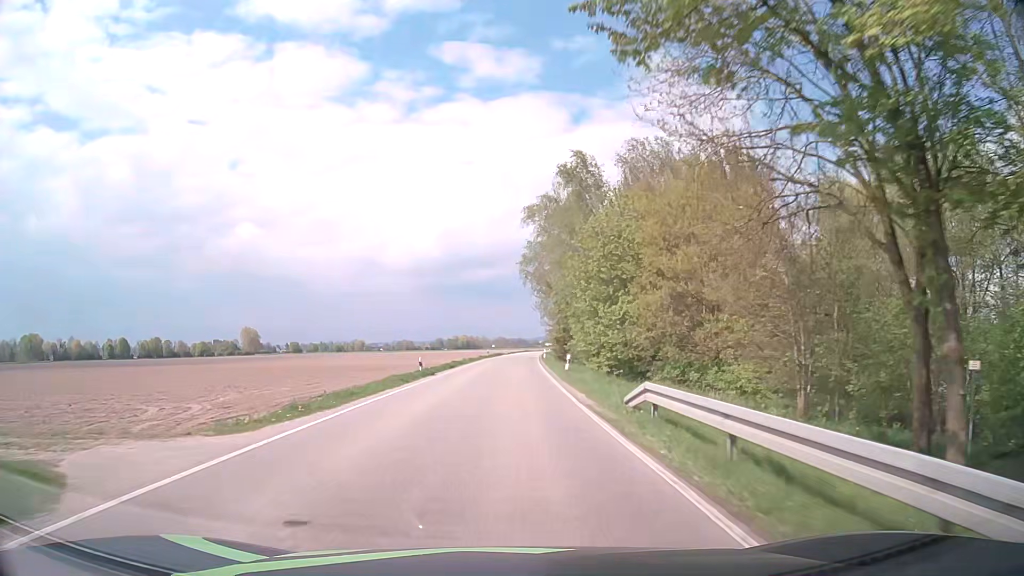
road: secondary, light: Day
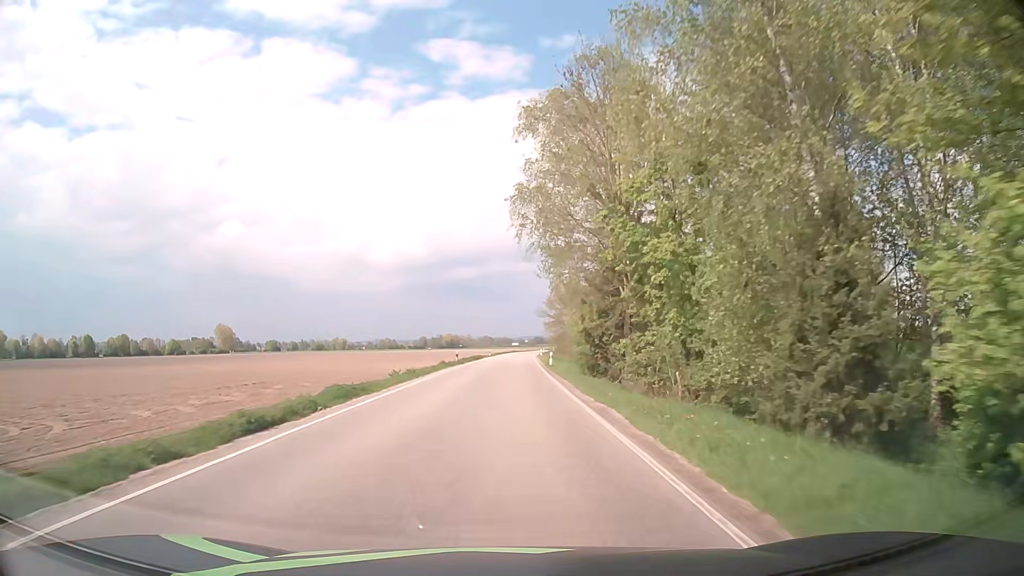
(+0.6, +32.2) m; +1°
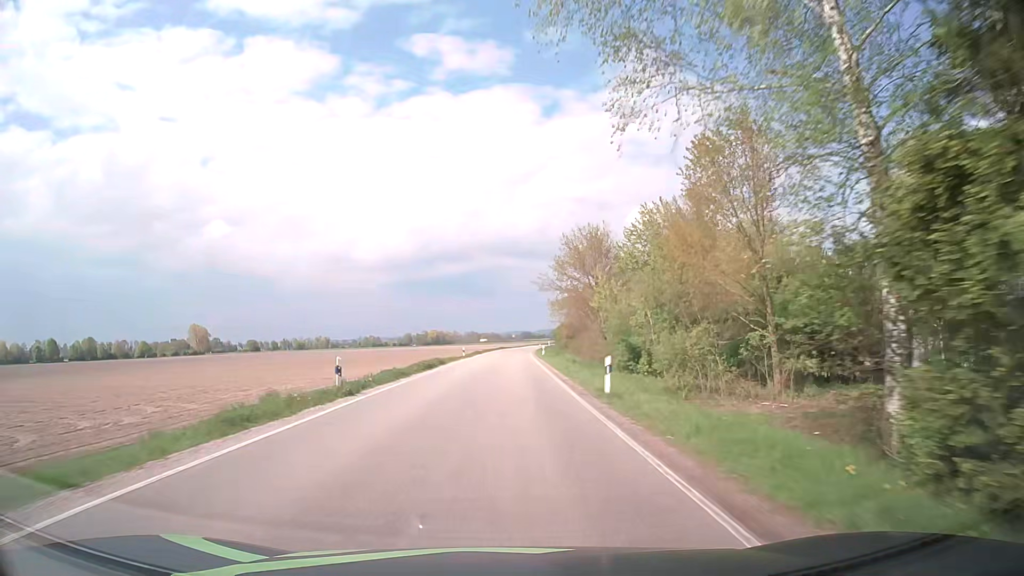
(+0.6, +32.2) m; +1°
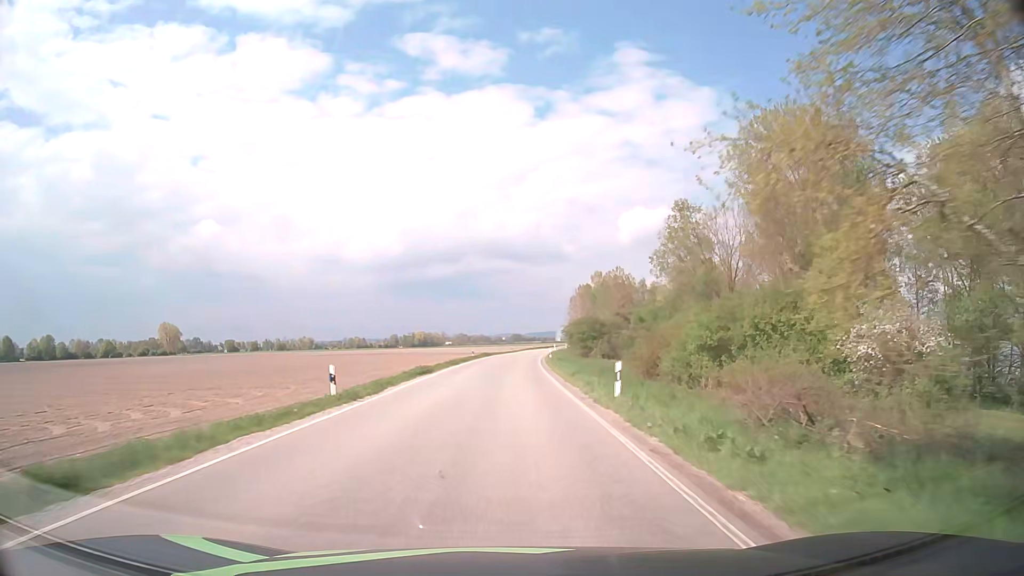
(+0.3, +43.0) m; +1°
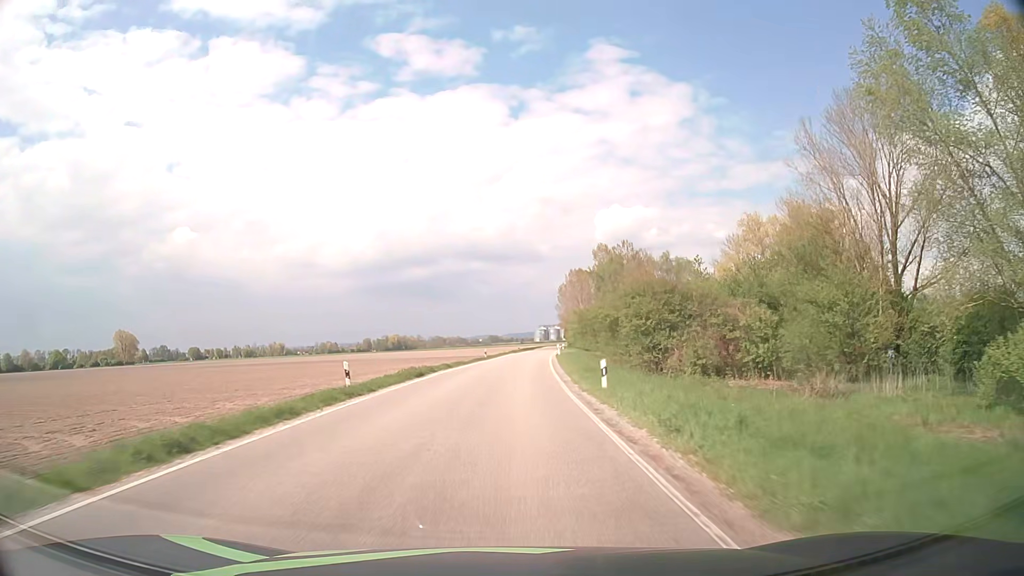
(+0.8, +43.0) m; +2°
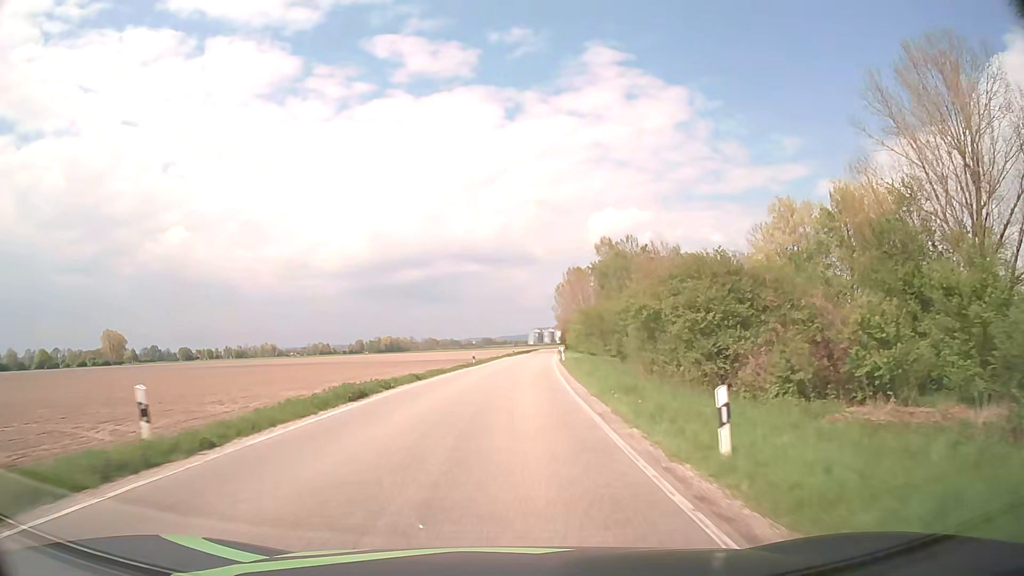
(0.0, +10.8) m; 0°
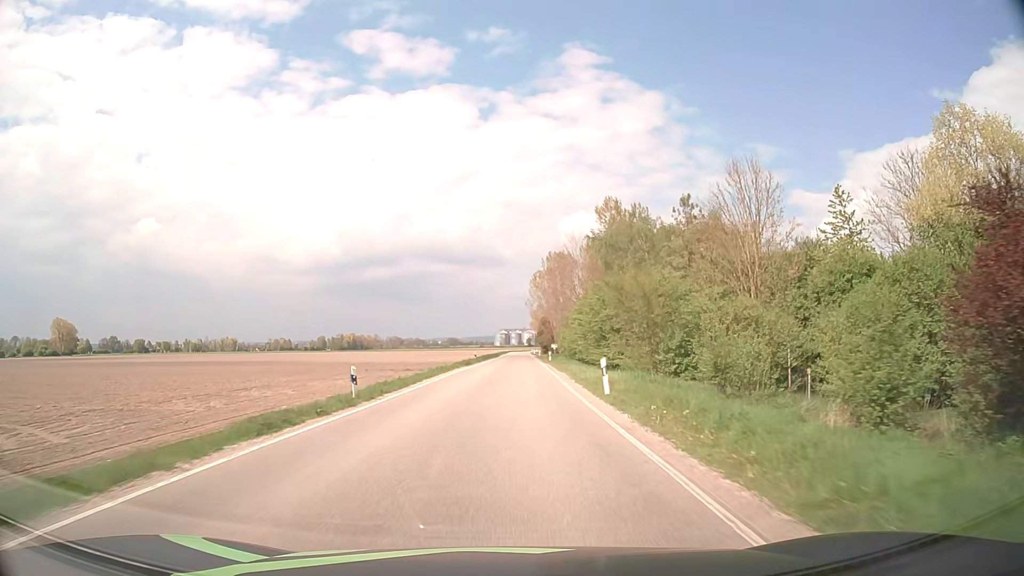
(+0.7, +32.2) m; +3°
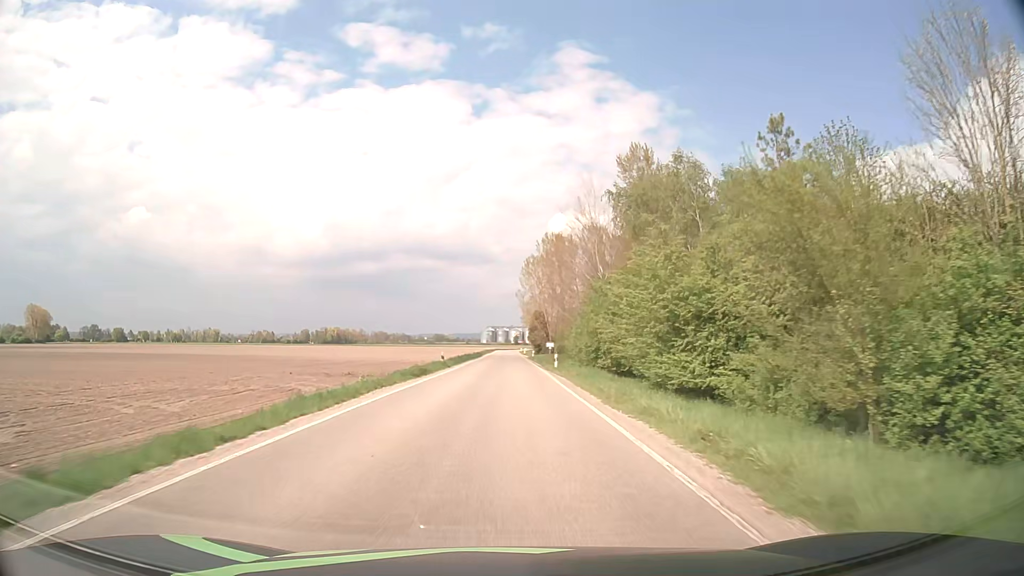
(+0.3, +21.4) m; +1°
(0, +10) (0, +20) (0, +30) (0, +40) (0, +50) (+1, +60) (+1, +70) (+1, +80) (+1, +90) (+1, +100) m
